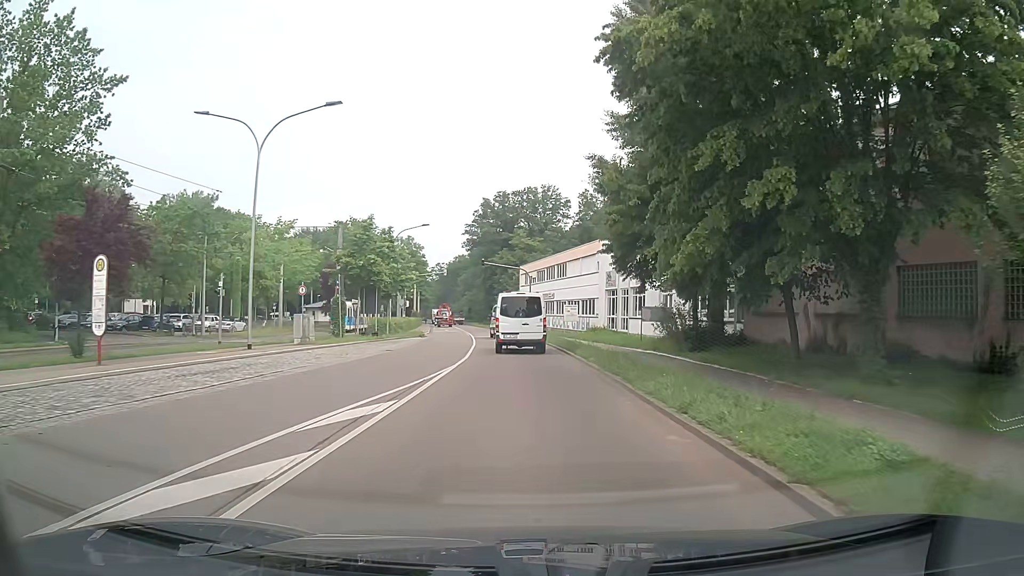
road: secondary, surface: asphalt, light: Day
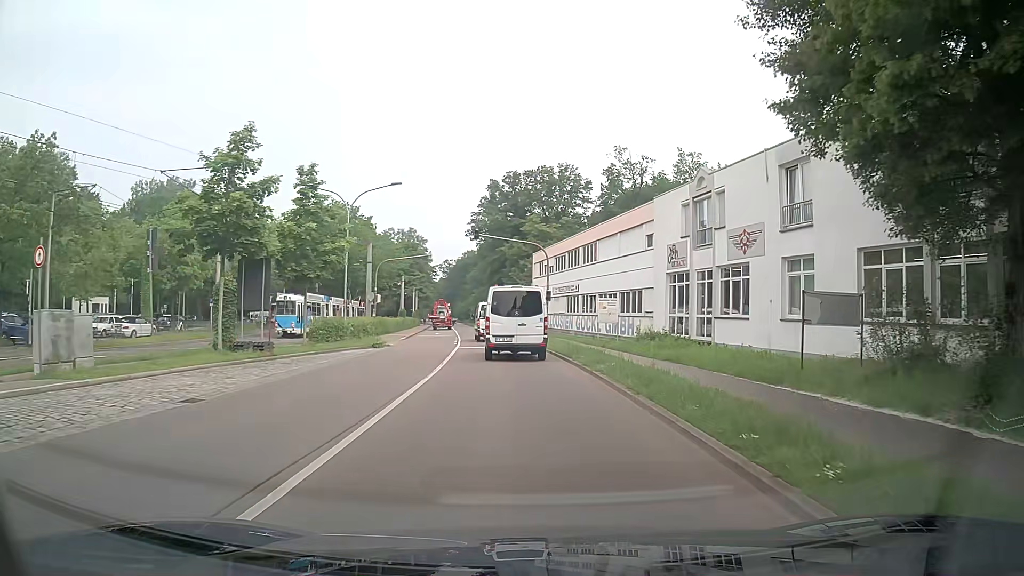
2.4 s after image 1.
(-0.4, +18.9) m; 0°
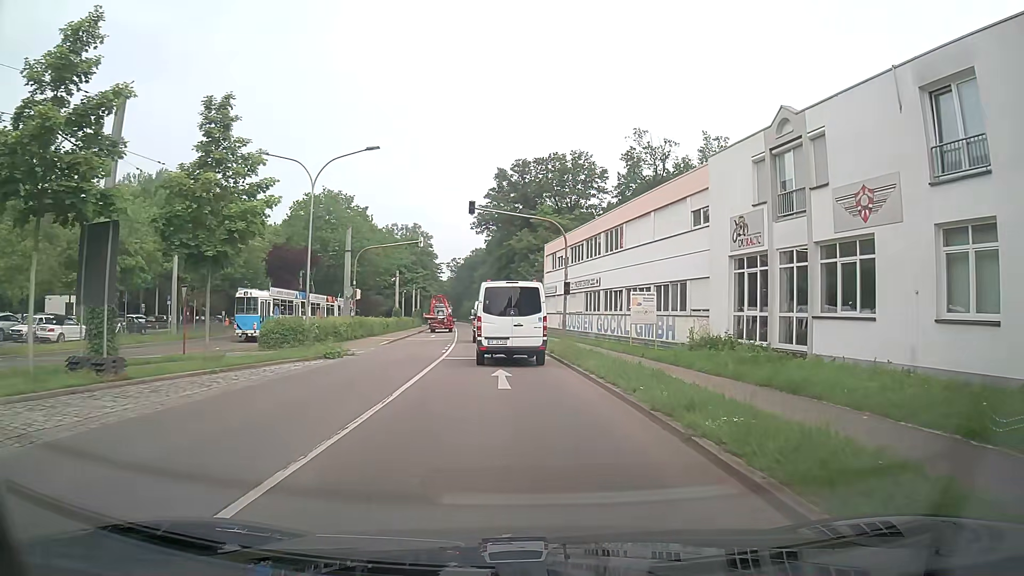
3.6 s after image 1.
(-0.3, +9.1) m; -2°
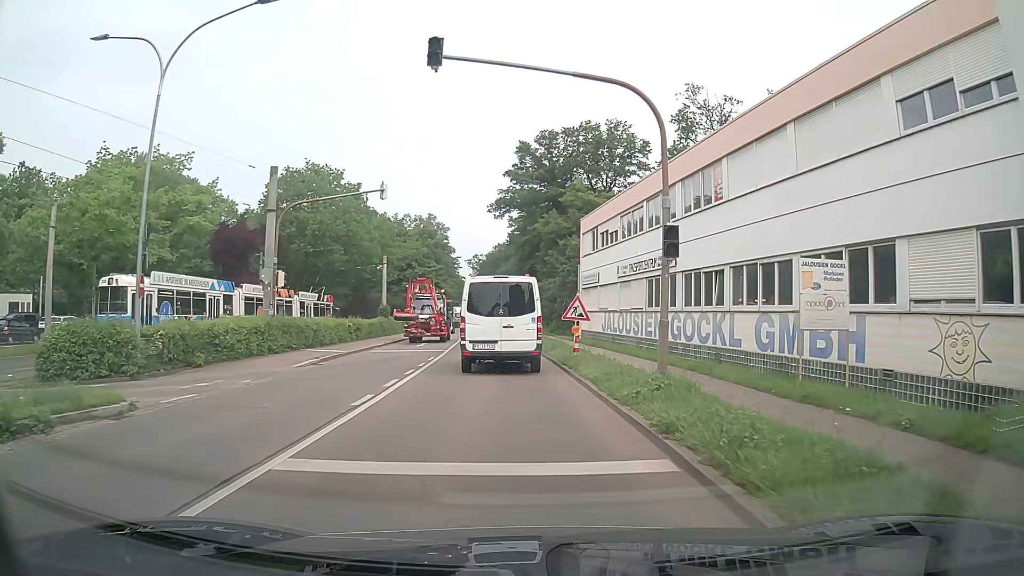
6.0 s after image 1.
(-0.4, +17.1) m; -3°
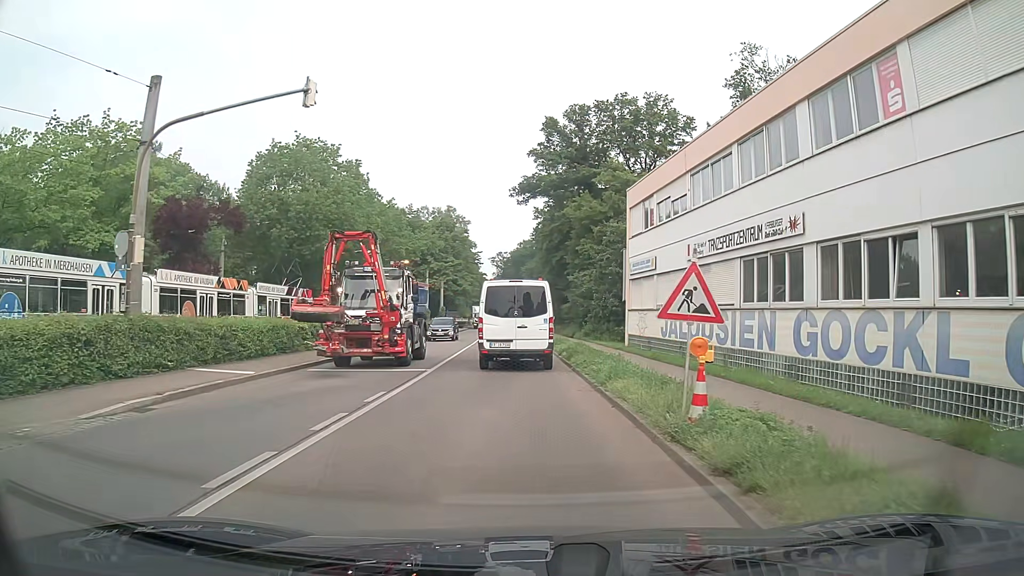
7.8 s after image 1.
(-0.2, +11.6) m; -2°
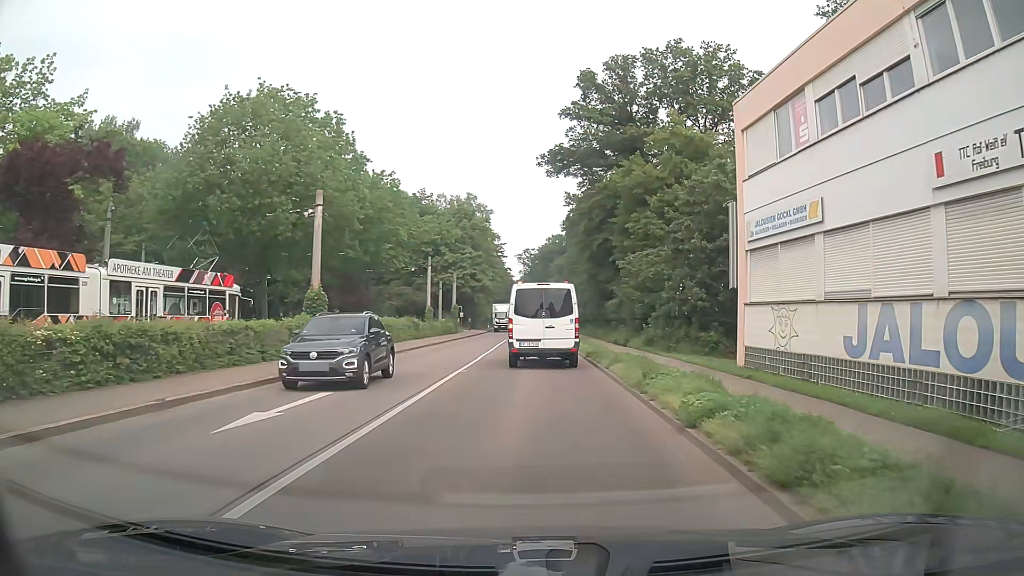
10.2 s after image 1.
(-0.4, +16.1) m; -2°
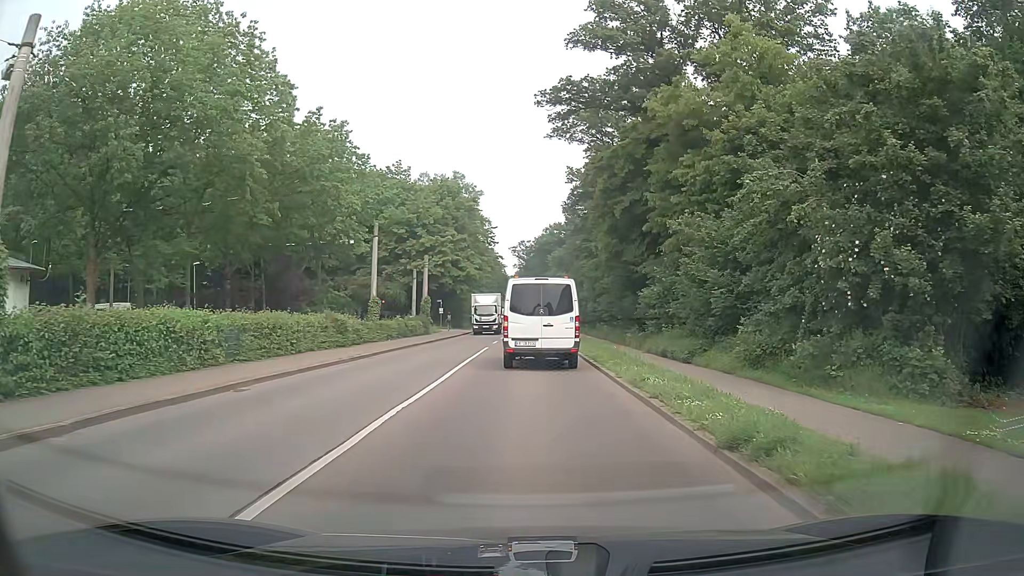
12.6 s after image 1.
(0.0, +17.0) m; +1°
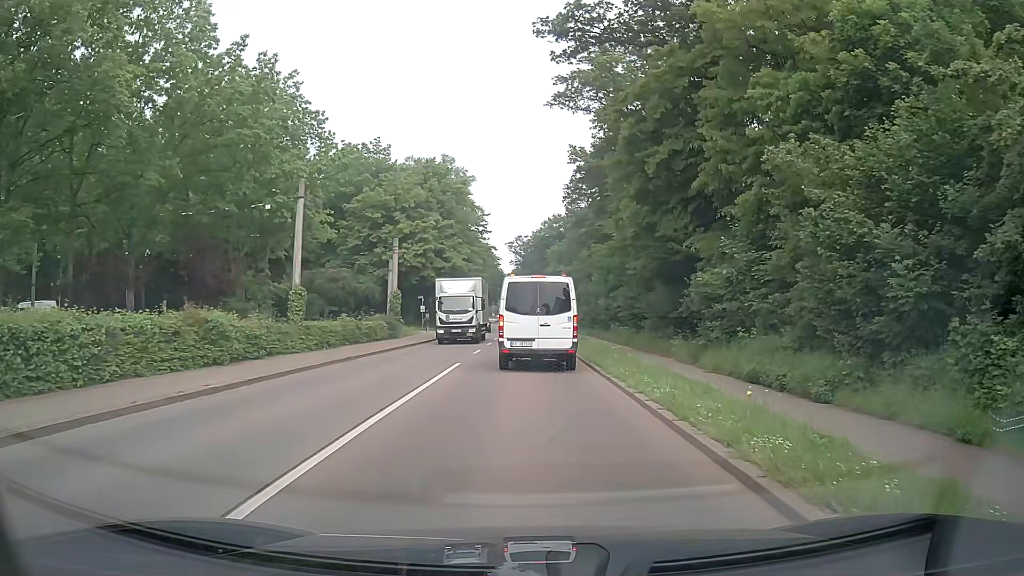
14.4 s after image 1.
(-0.2, +11.4) m; -1°
(0, +10) (0, +20) (0, +30) (0, +40) (0, +50) (0, +60) (0, +70) (-1, +80) (-1, +90) (-1, +100) m
